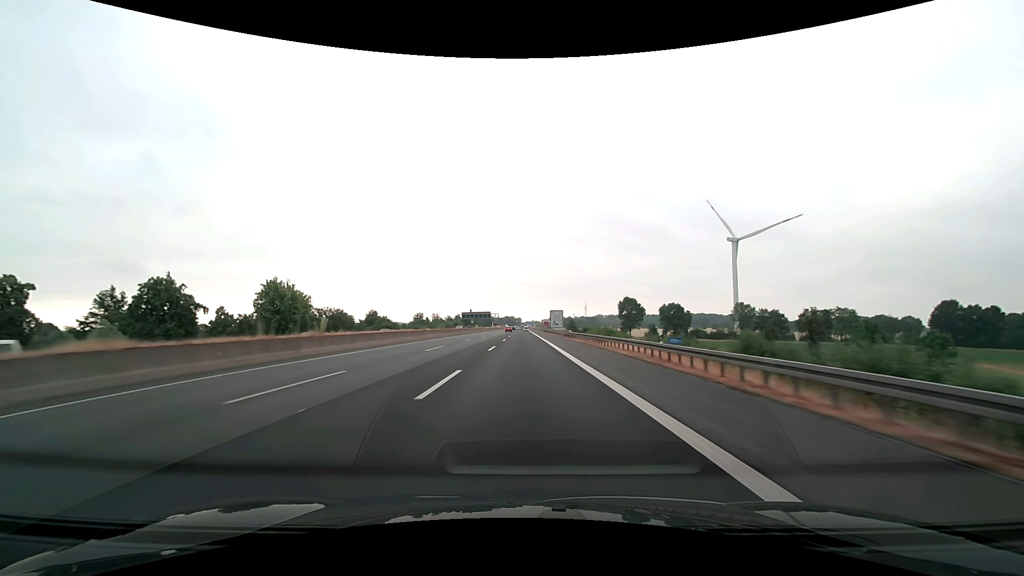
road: motorway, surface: asphalt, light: Day
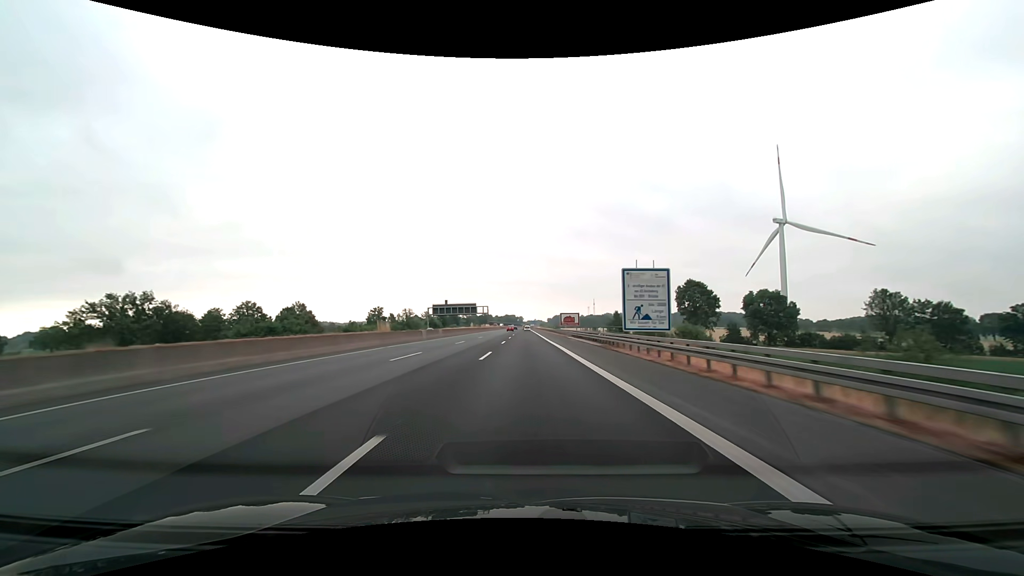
(-0.3, +82.5) m; 0°
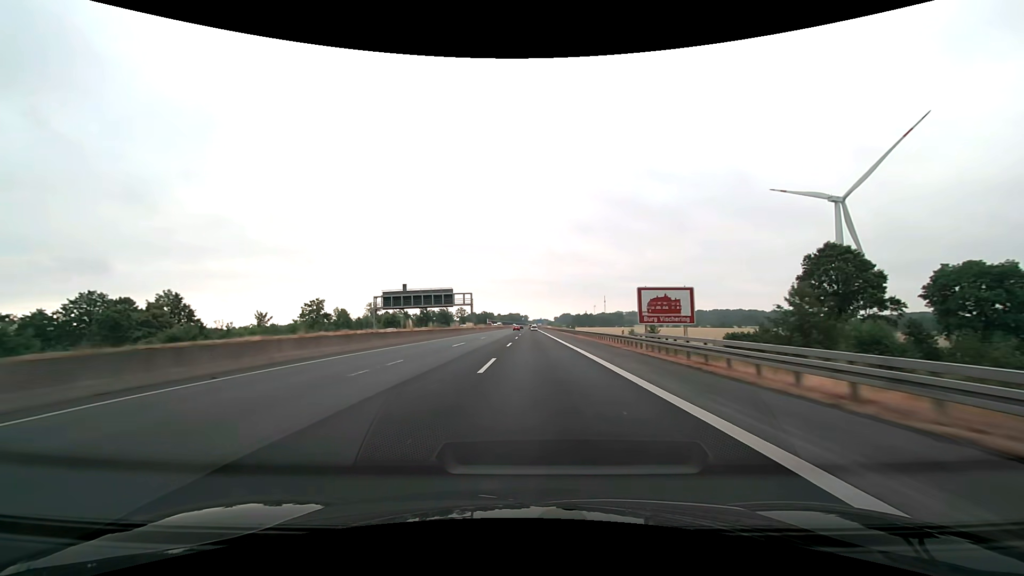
(-0.2, +61.9) m; 0°
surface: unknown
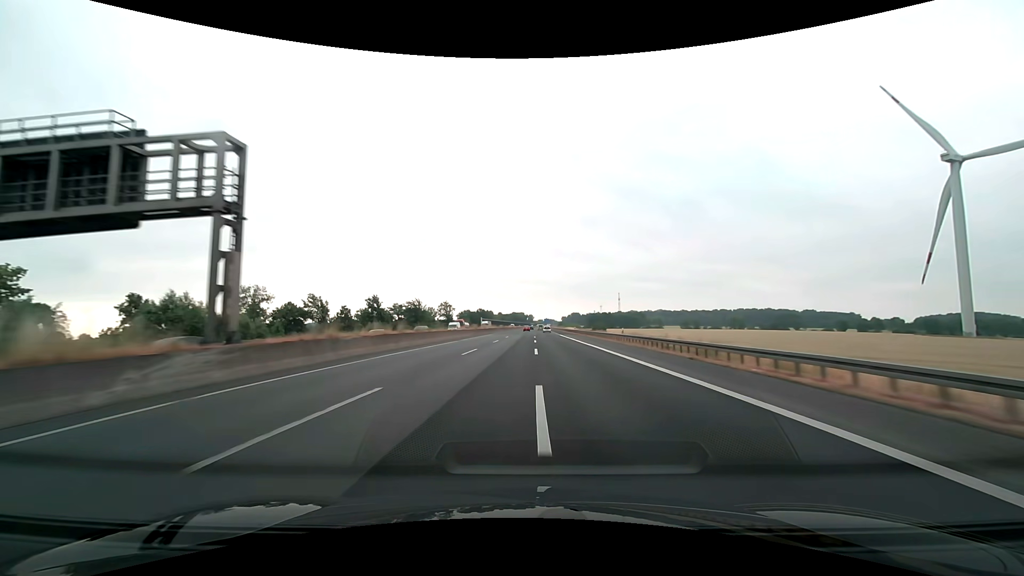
(-0.6, +82.5) m; -1°
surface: asphalt
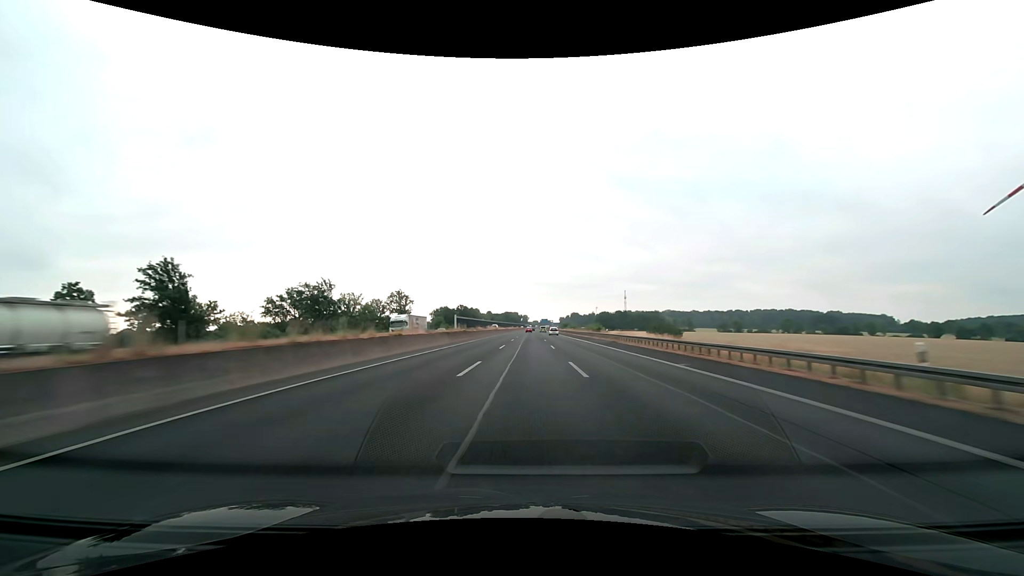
(+0.2, +82.4) m; +1°
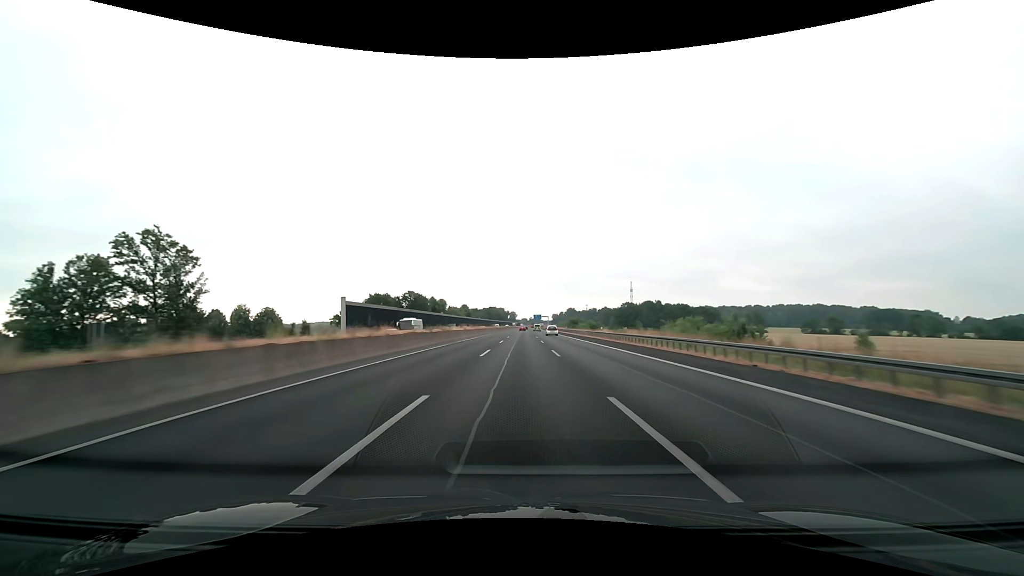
(+1.4, +103.0) m; +1°
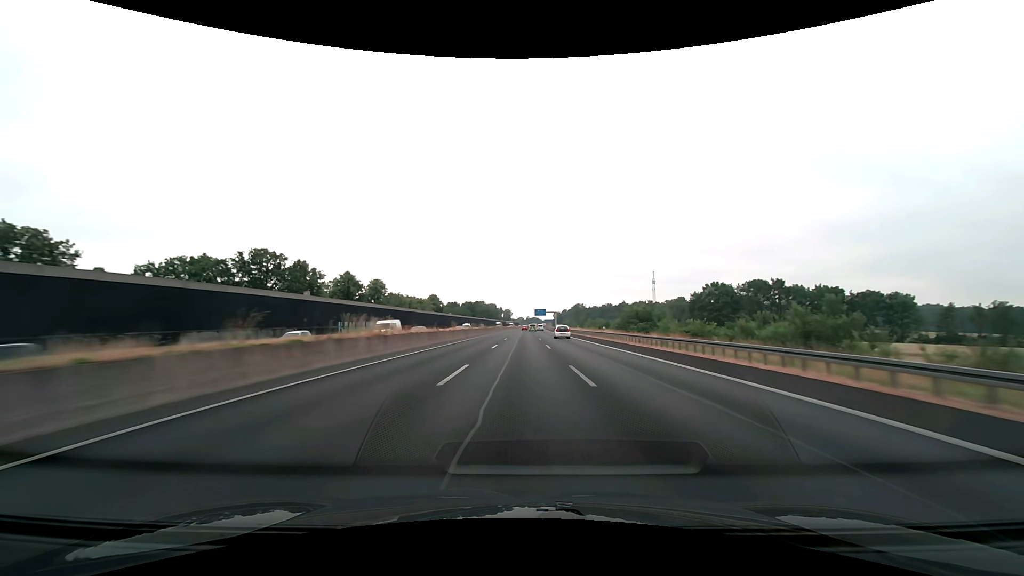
(-0.1, +103.0) m; 0°
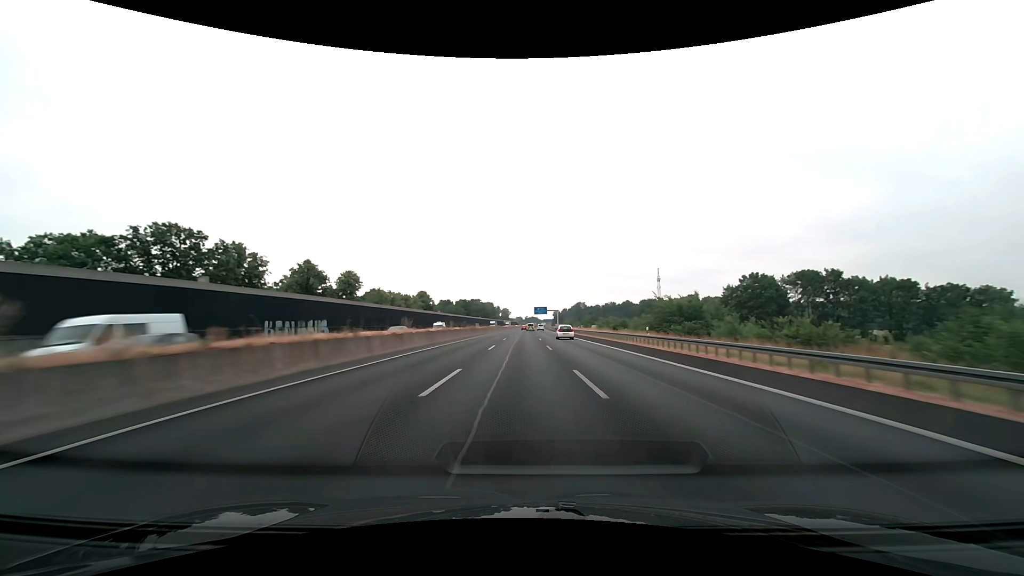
(0.0, +20.6) m; 0°
(0, +10) (0, +20) (0, +30) (0, +40) (0, +50) (0, +60) (0, +70) (0, +80) (+1, +90) (+1, +100) m
